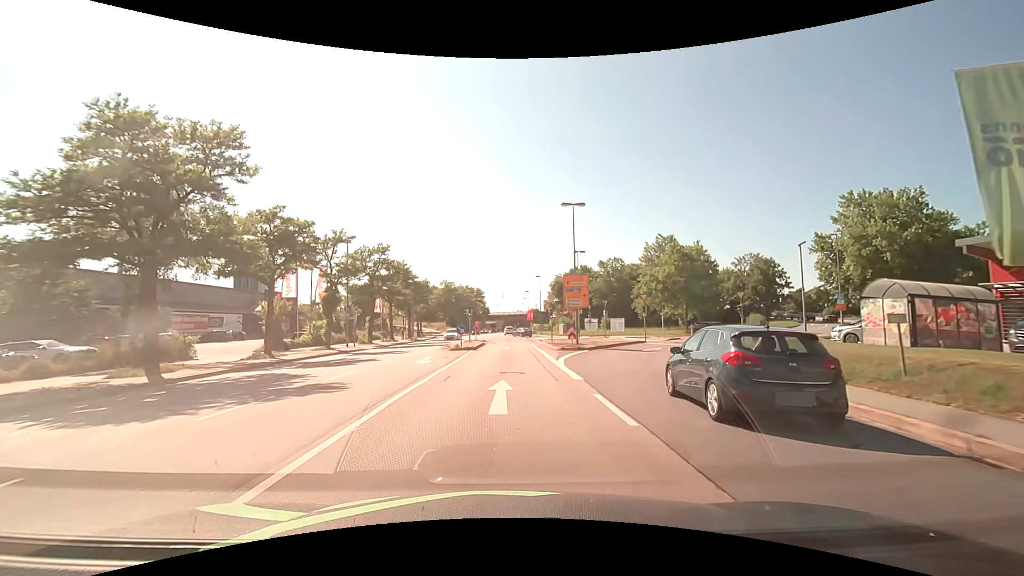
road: primary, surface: asphalt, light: Day
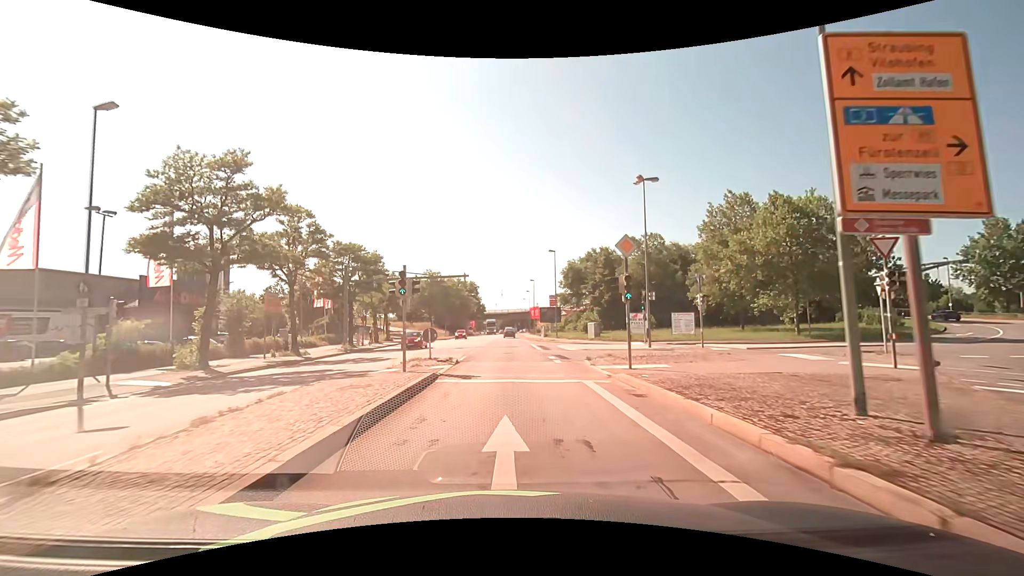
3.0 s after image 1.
(-0.1, +28.6) m; 0°
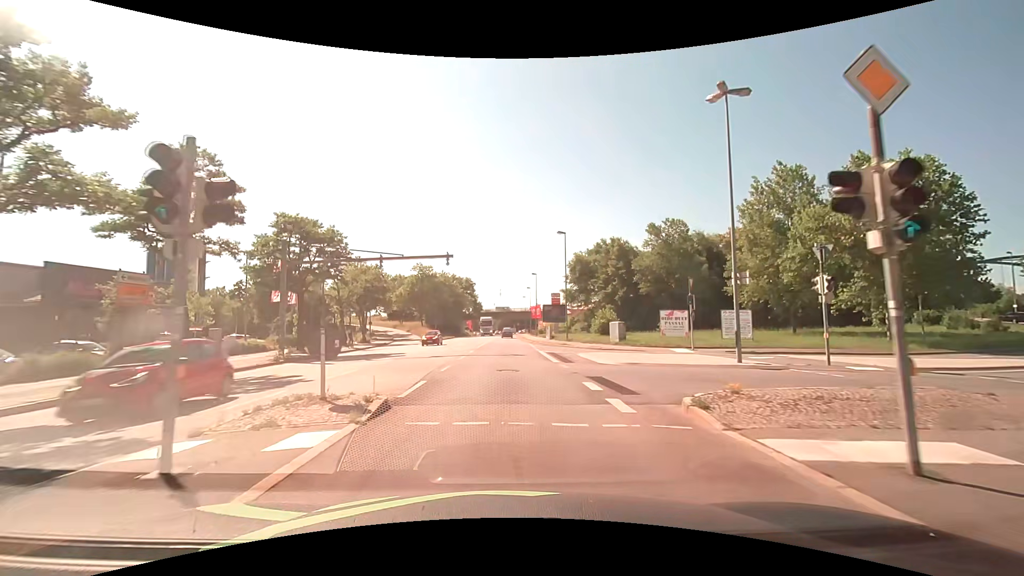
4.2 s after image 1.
(0.0, +11.4) m; 0°
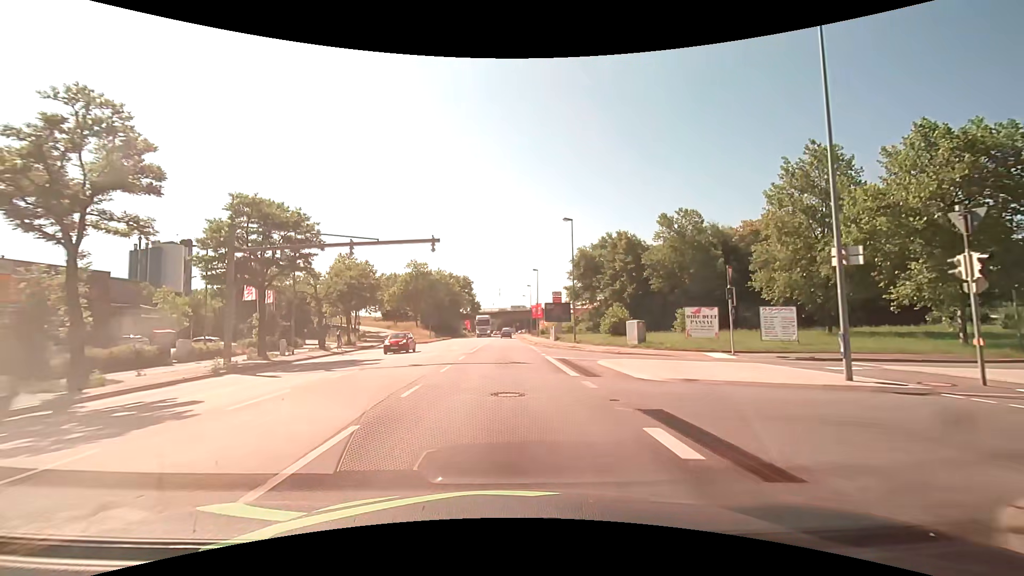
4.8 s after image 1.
(0.0, +5.7) m; 0°
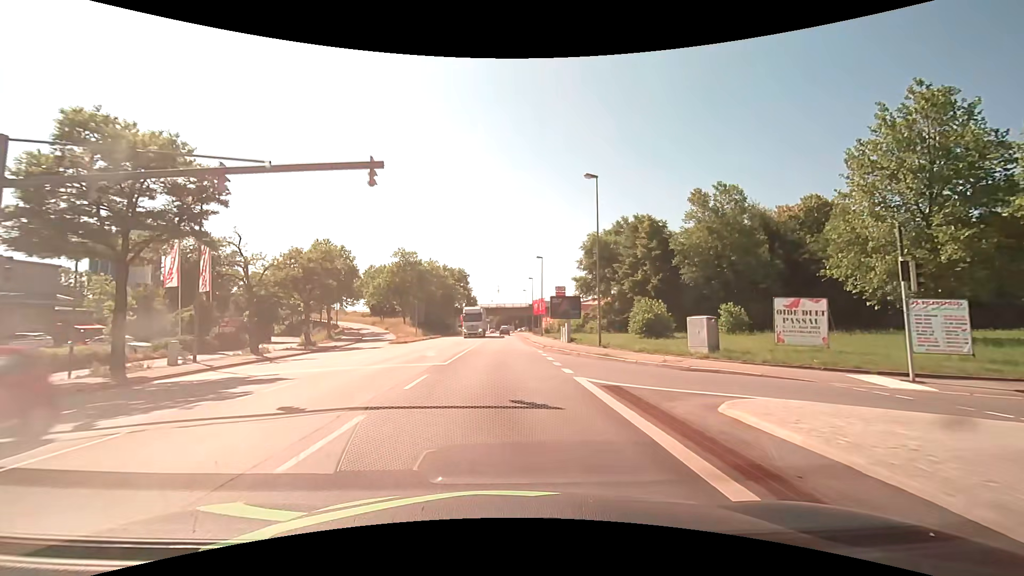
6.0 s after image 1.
(0.0, +11.4) m; 0°
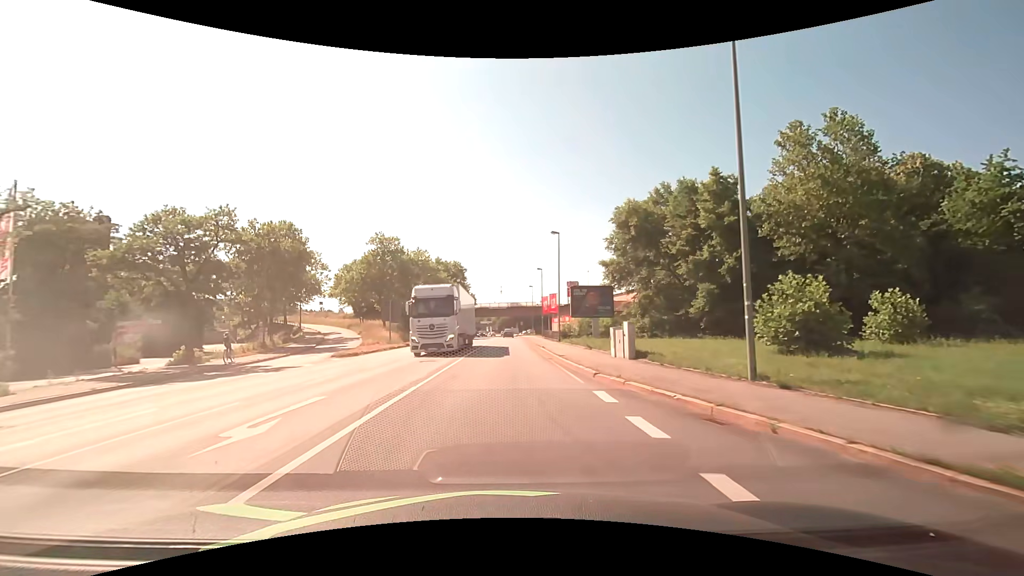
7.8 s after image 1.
(0.0, +17.7) m; 0°
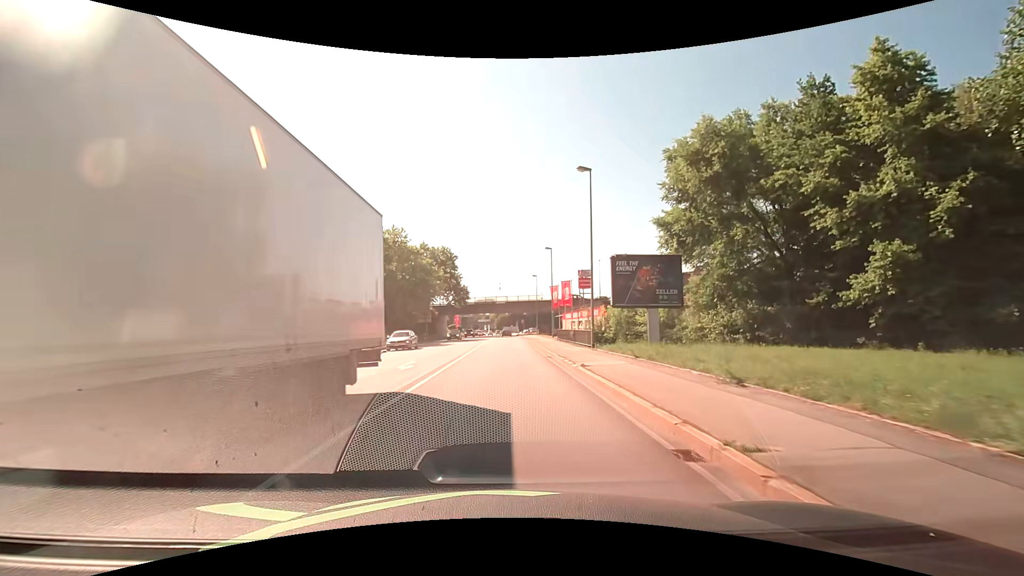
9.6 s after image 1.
(-0.1, +18.2) m; -1°
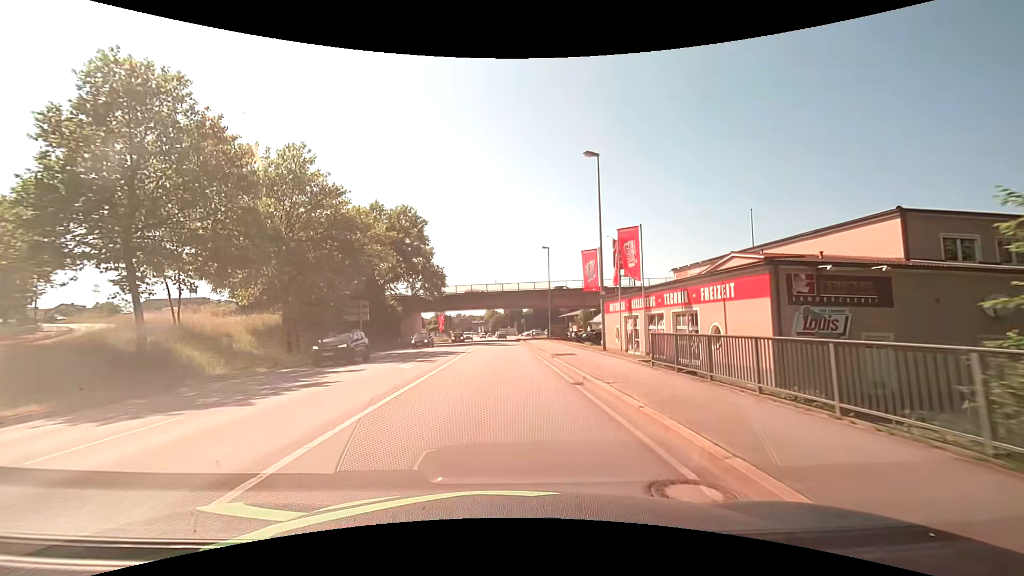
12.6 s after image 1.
(+0.3, +31.5) m; +1°
(0, +10) (0, +20) (0, +30) (0, +40) (0, +50) (-1, +60) (-1, +70) (-1, +80) (0, +90) (+6, +98) m
